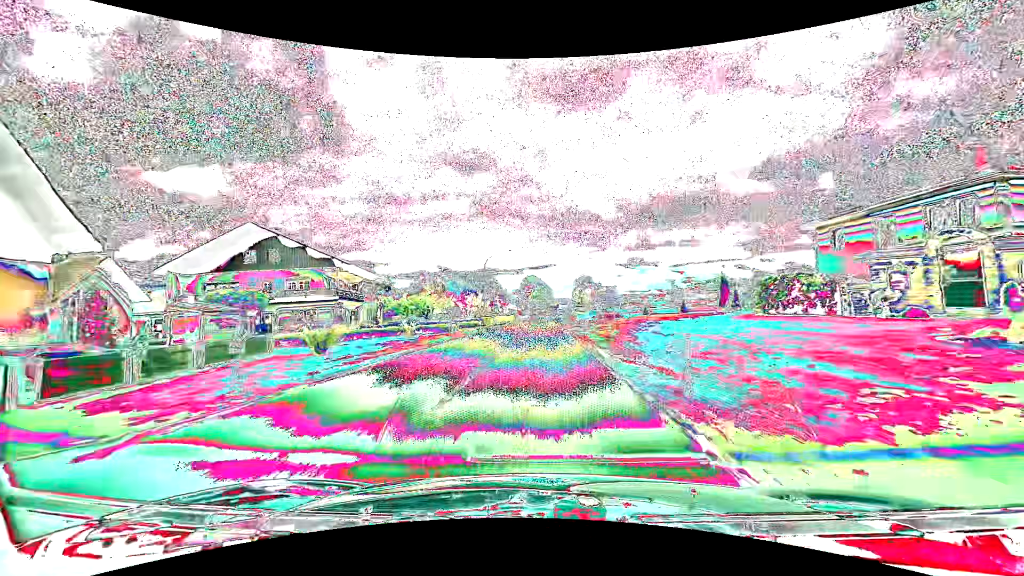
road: secondary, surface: asphalt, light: Day
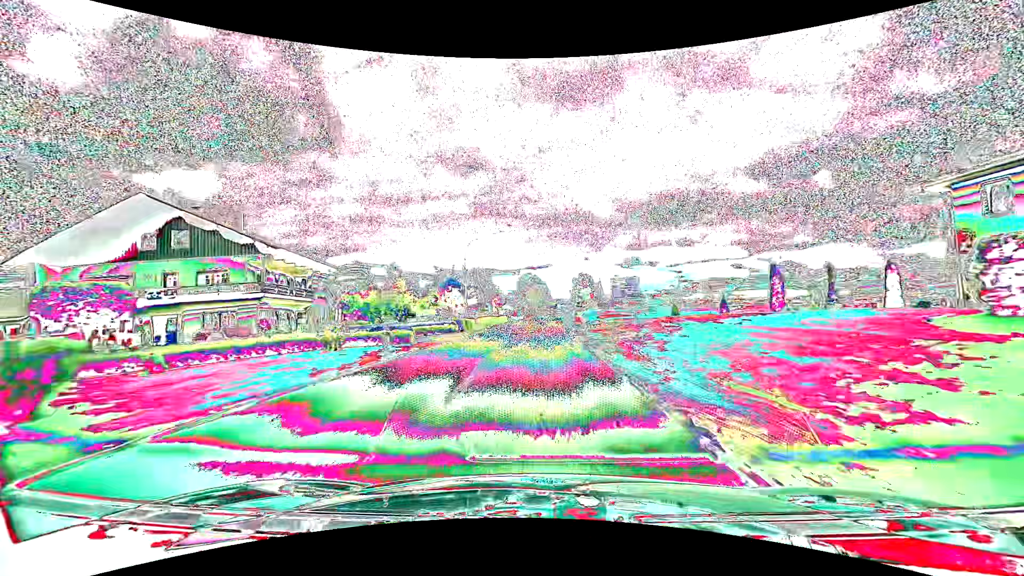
(0.0, +11.5) m; 0°
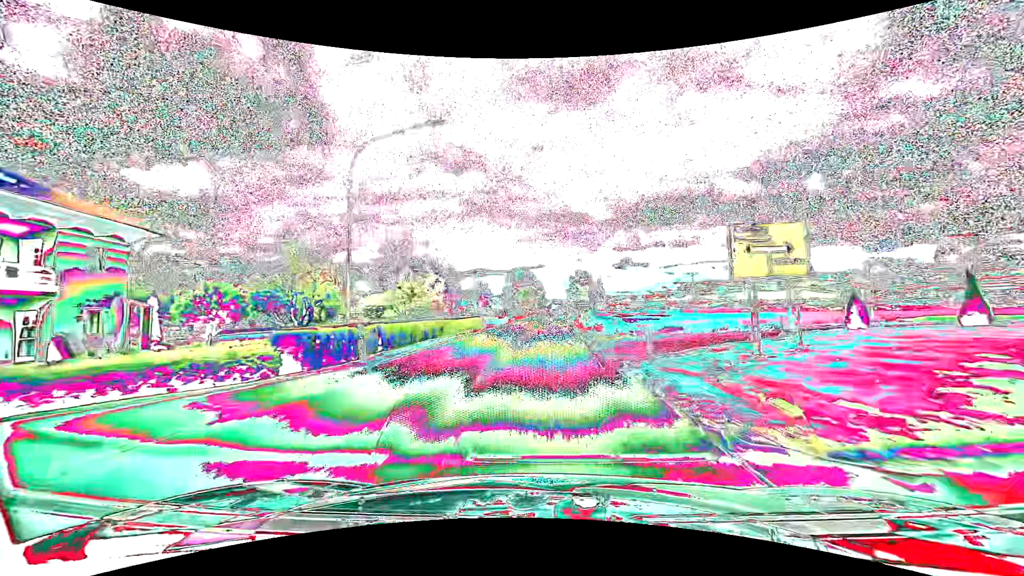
(+0.1, +22.5) m; +1°
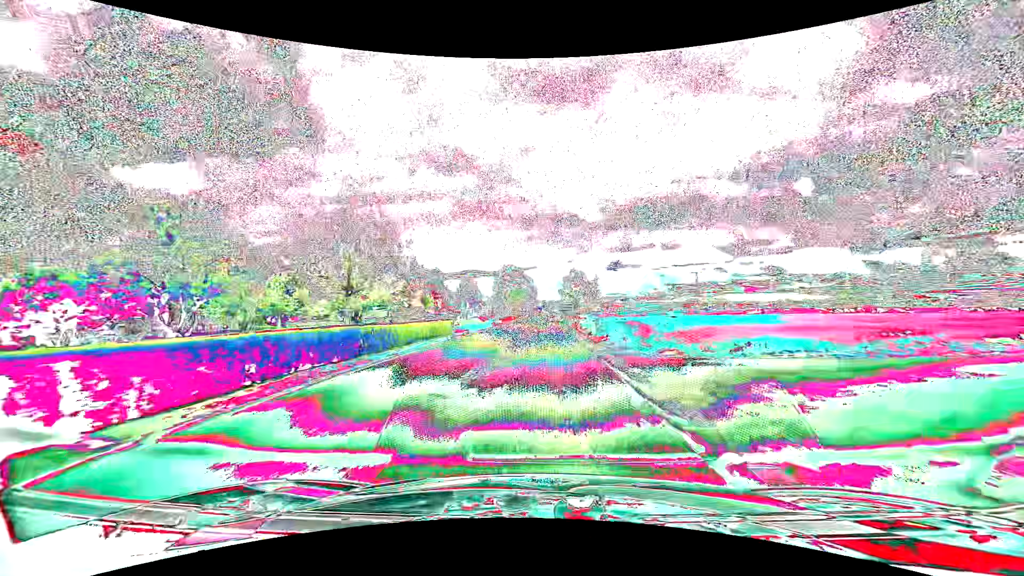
(+0.1, +10.8) m; +1°
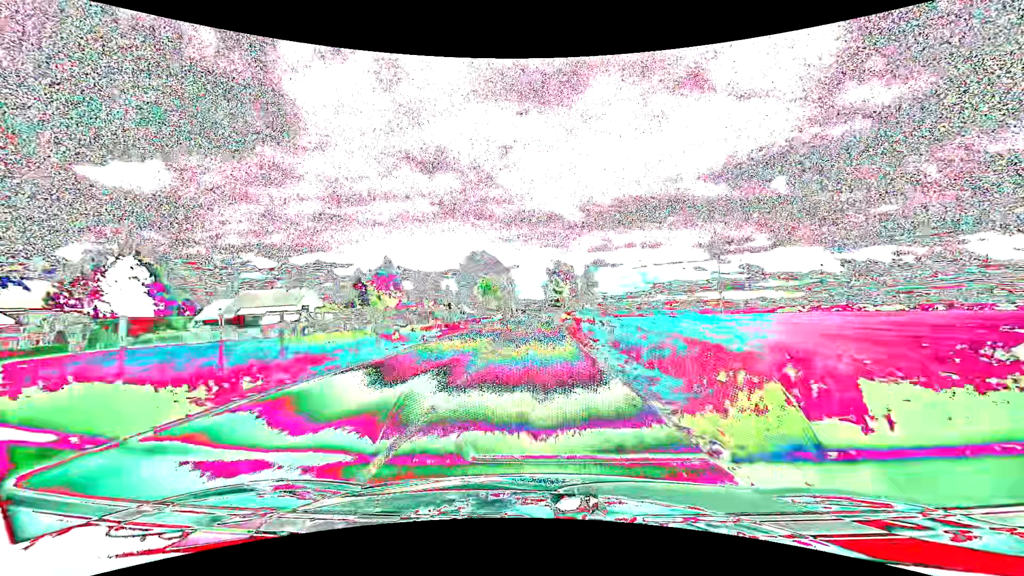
(+0.8, +30.5) m; +2°
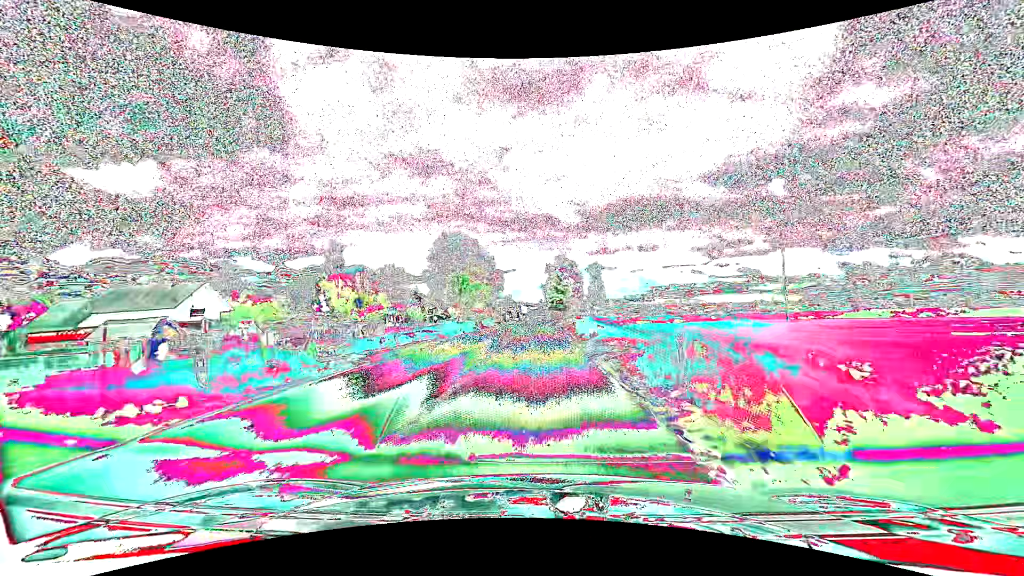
(0.0, +27.3) m; 0°
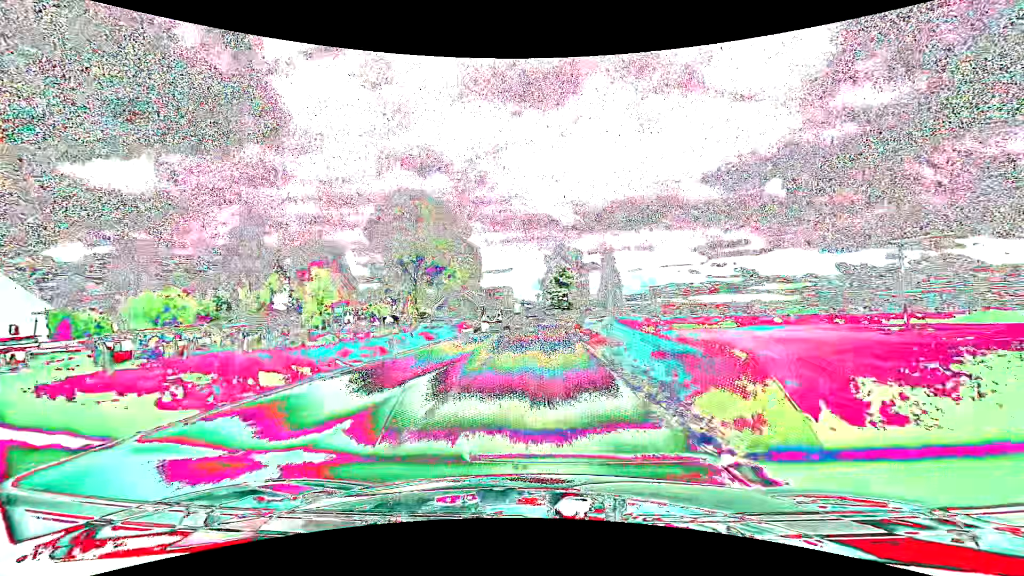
(+0.1, +24.5) m; 0°
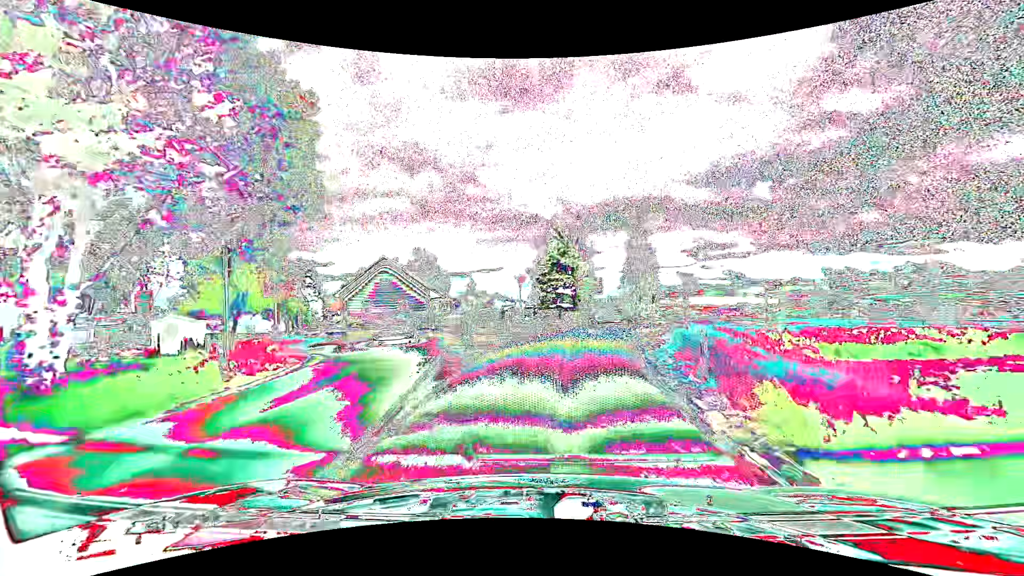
(+0.3, +33.6) m; +1°
